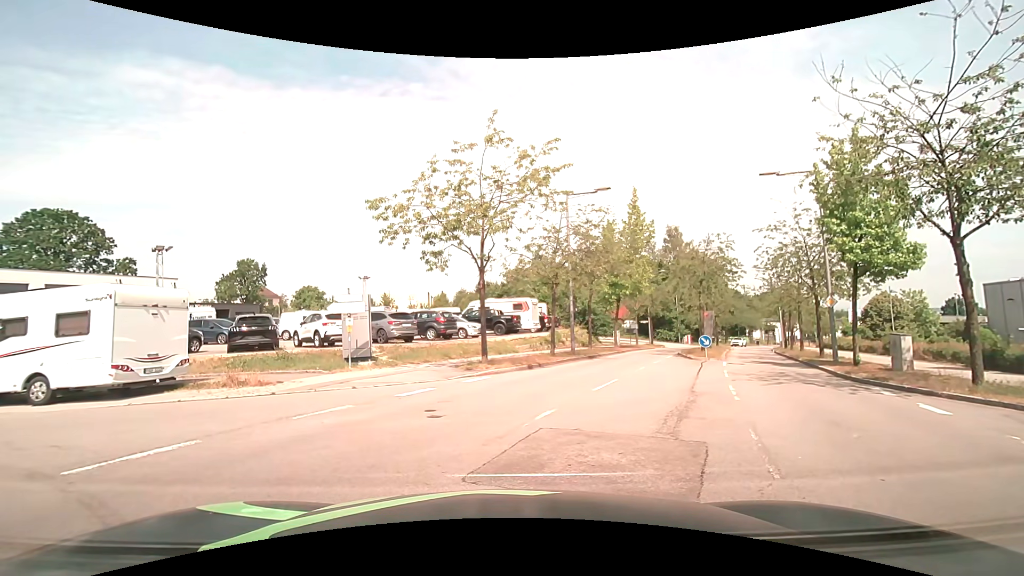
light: Day
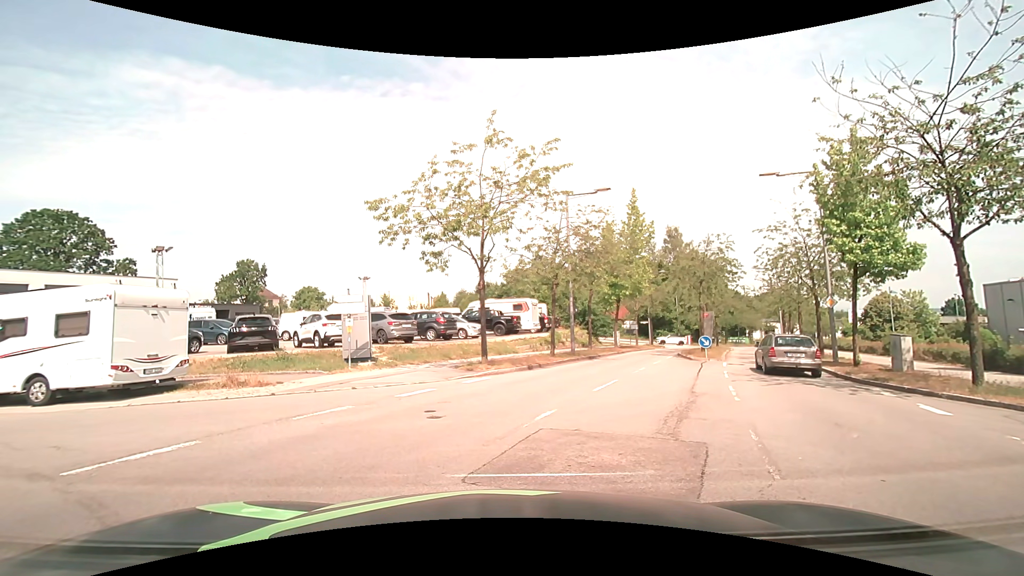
(0.0, +0.1) m; 0°
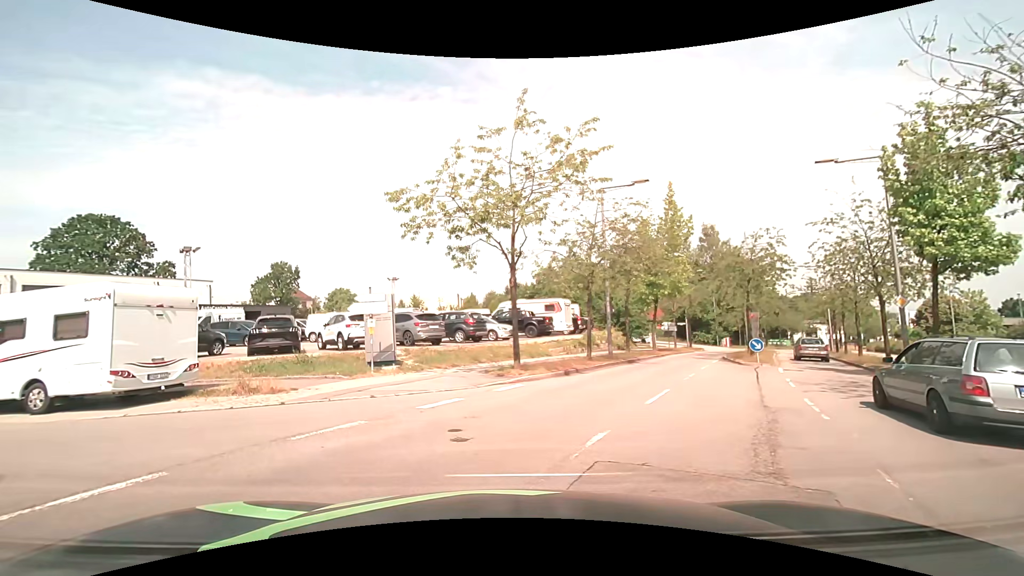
(0.0, +1.7) m; -3°
